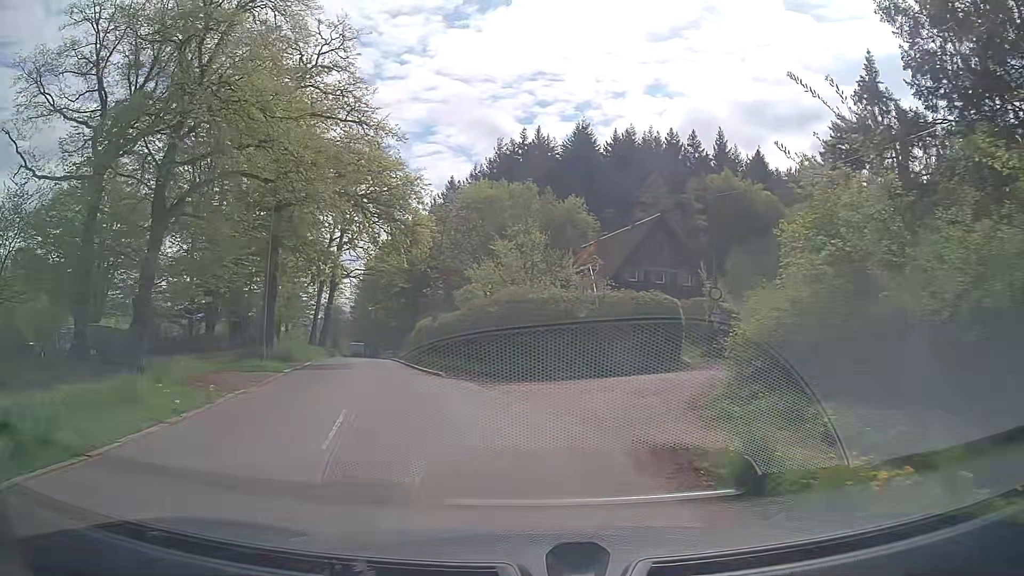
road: unclassified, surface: asphalt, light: Day
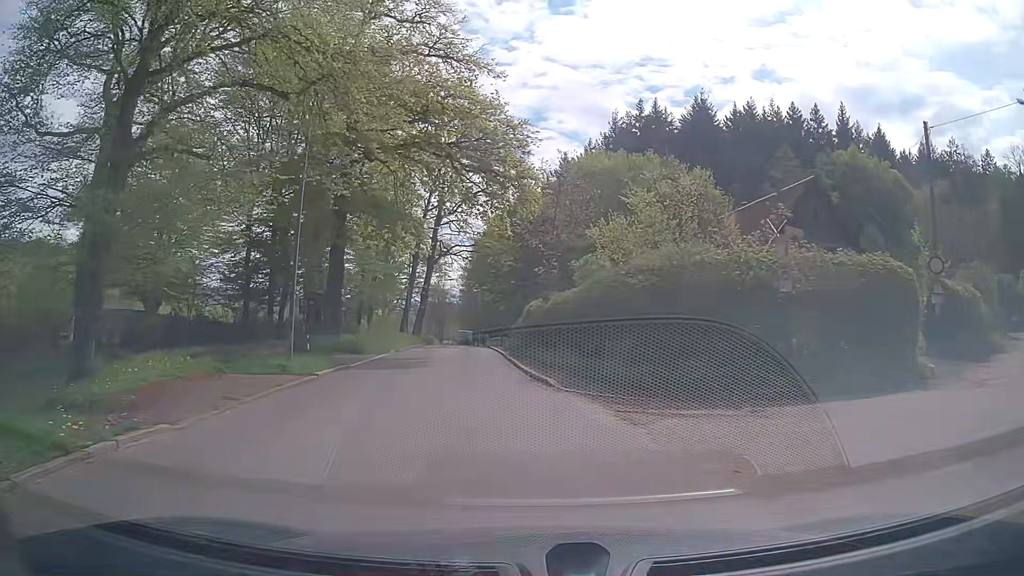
(-0.8, +9.0) m; -9°
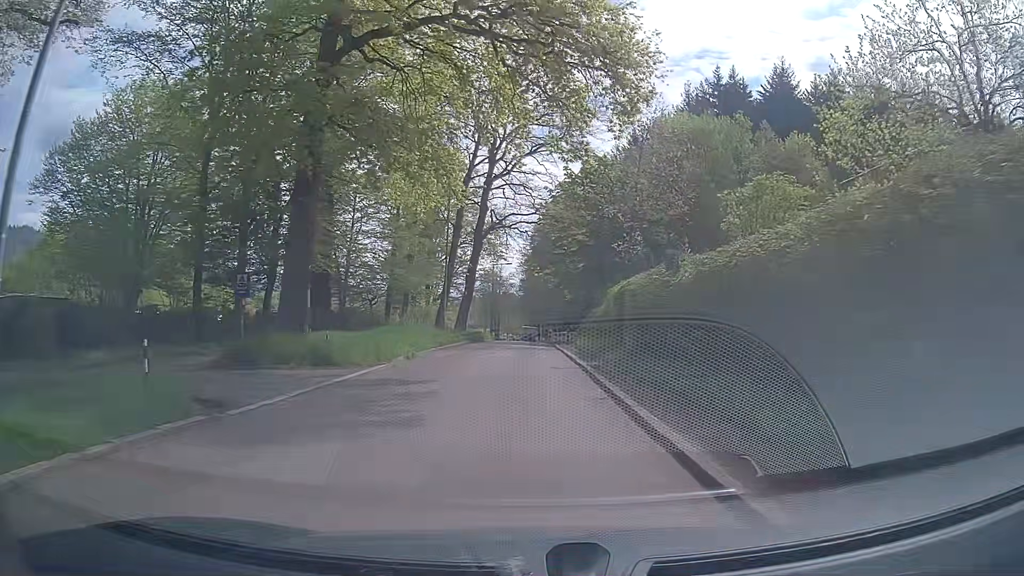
(-1.0, +14.0) m; -6°
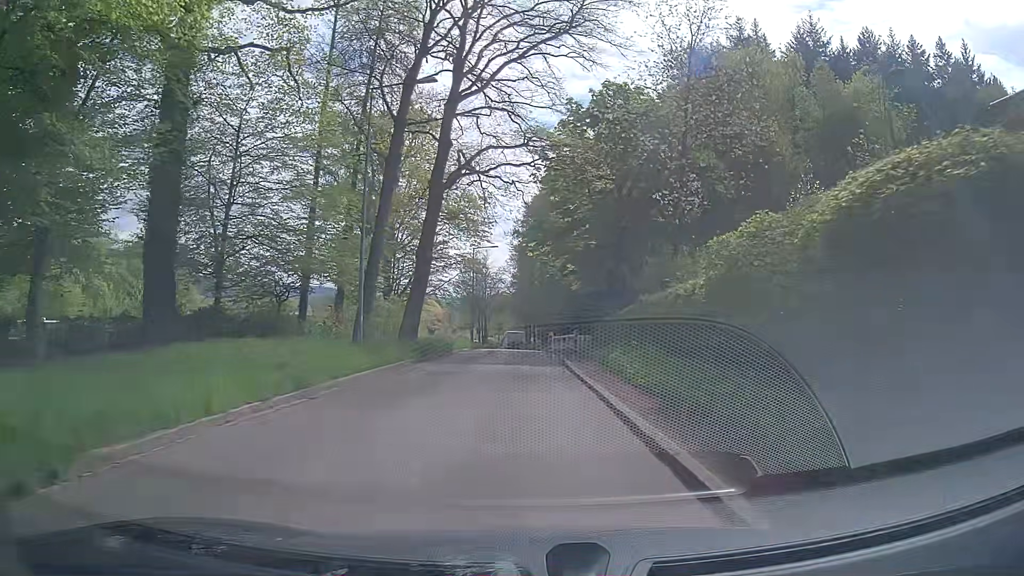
(+0.2, +18.8) m; 0°
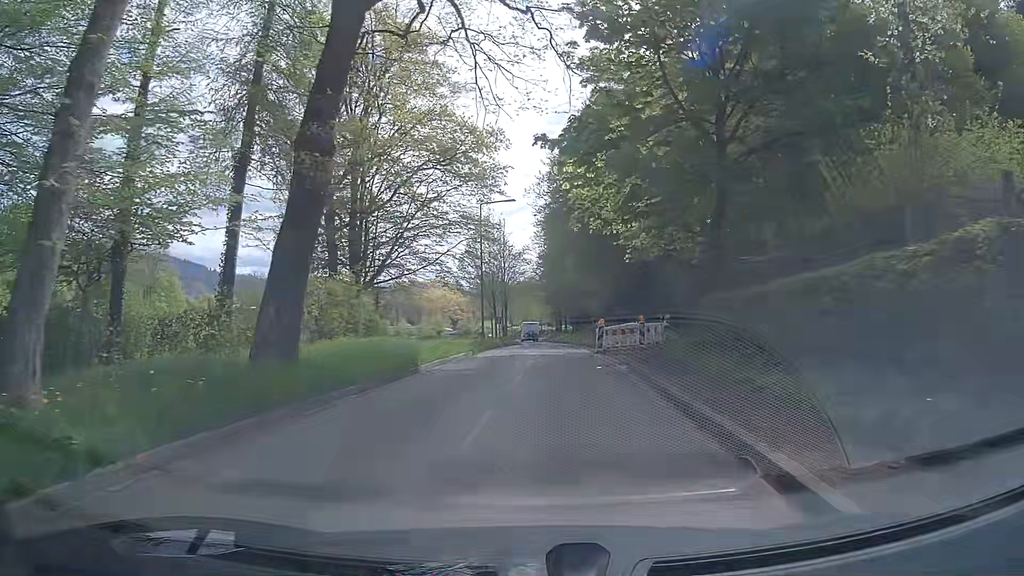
(-0.2, +18.4) m; -1°
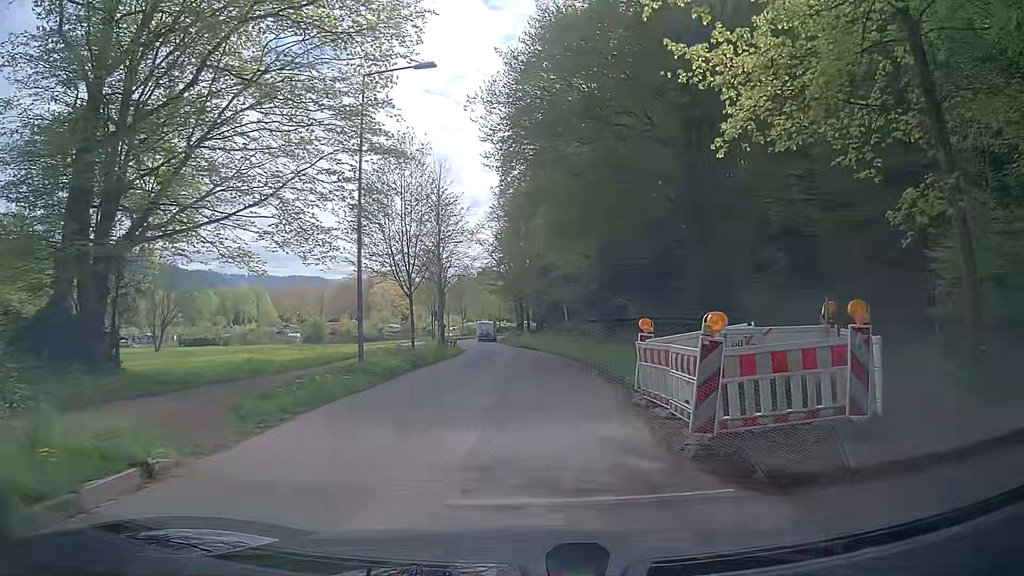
(+0.2, +23.0) m; +3°
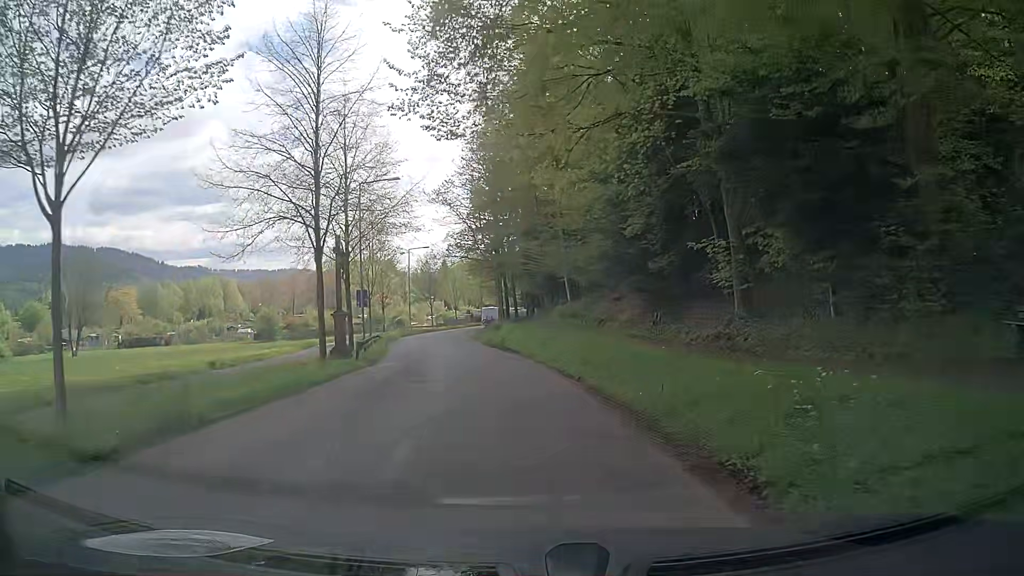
(+0.3, +23.1) m; +1°
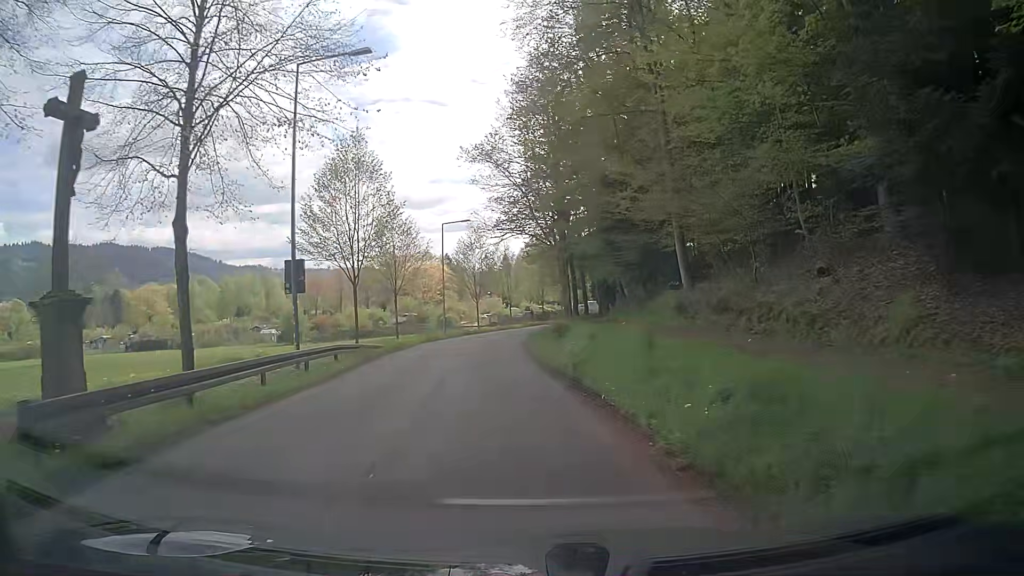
(-1.0, +18.3) m; -6°
(0, +10) (-1, +20) (-2, +30) (-2, +40) (-1, +50) (0, +60) (+2, +70) (+5, +79) (+8, +89) (+12, +98) m
